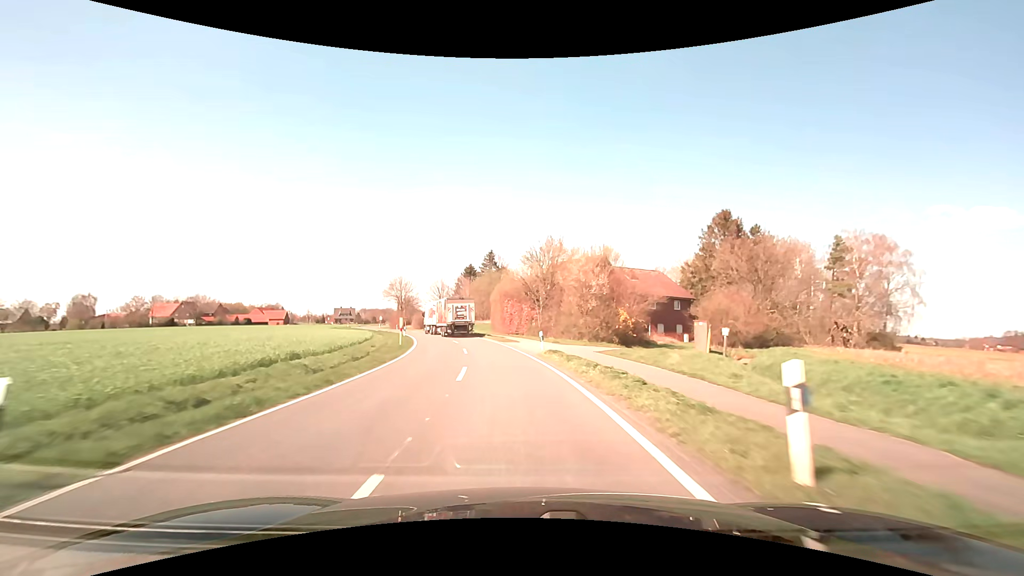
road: secondary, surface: asphalt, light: Day
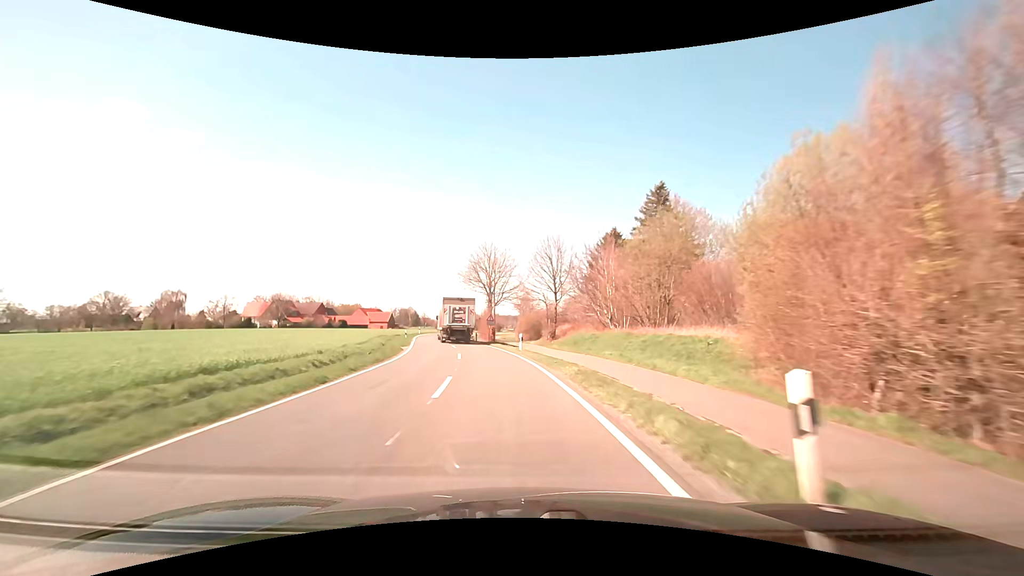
(-6.2, +50.4) m; -15°
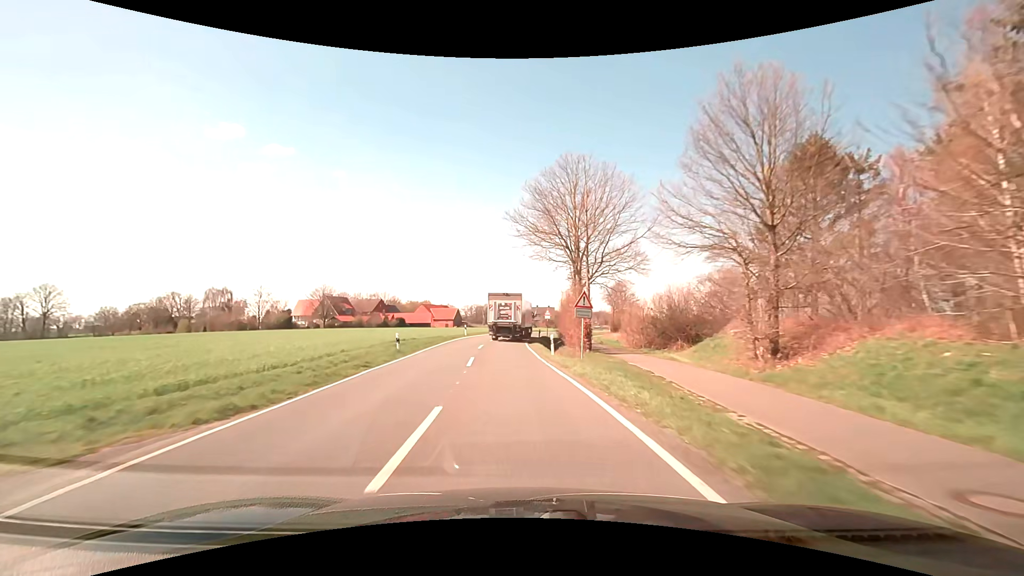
(-2.3, +29.4) m; -9°
(0, +10) (-1, +20) (-1, +30) (-1, +40) (-1, +50) (0, +60) (+2, +70) (+4, +80) (+7, +89) (+9, +99) m
